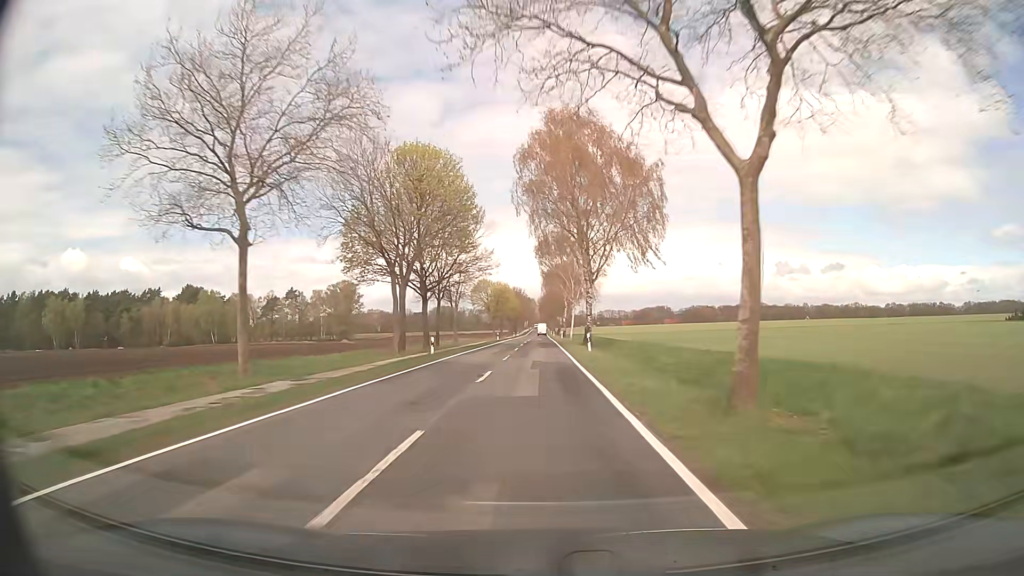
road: secondary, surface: asphalt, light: Day
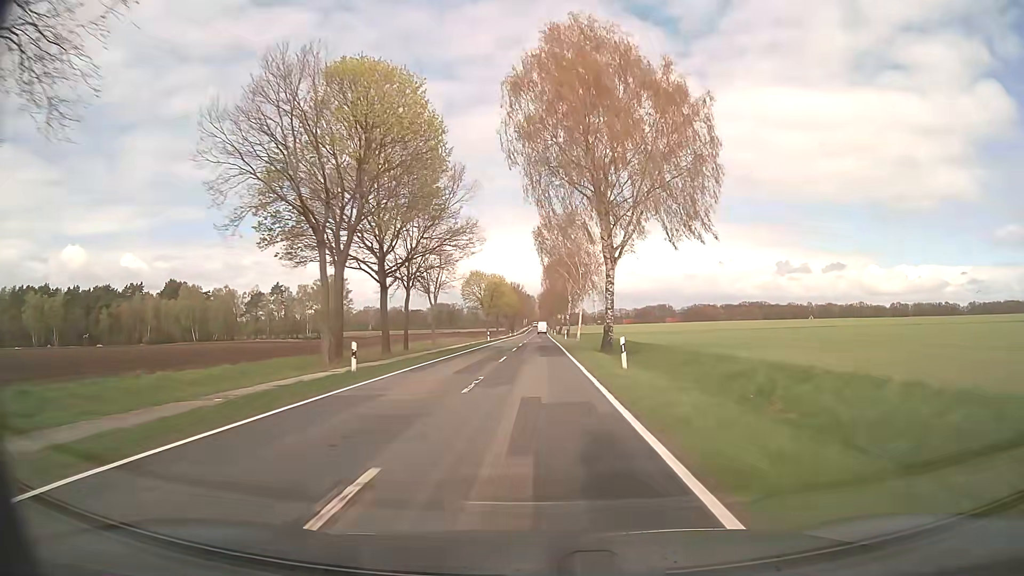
(0.0, +14.3) m; 0°
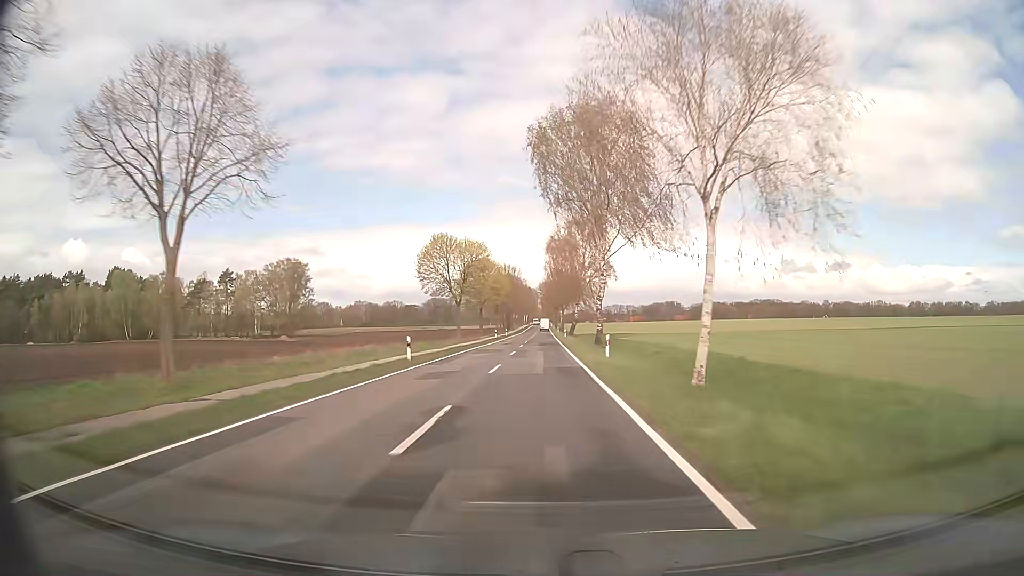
(+0.2, +43.0) m; 0°
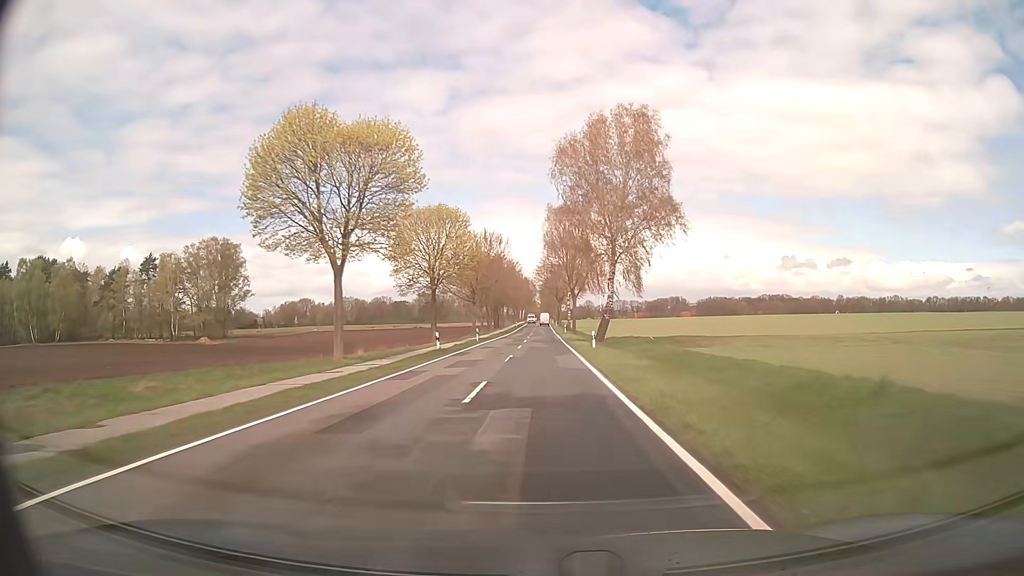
(0.0, +43.1) m; 0°
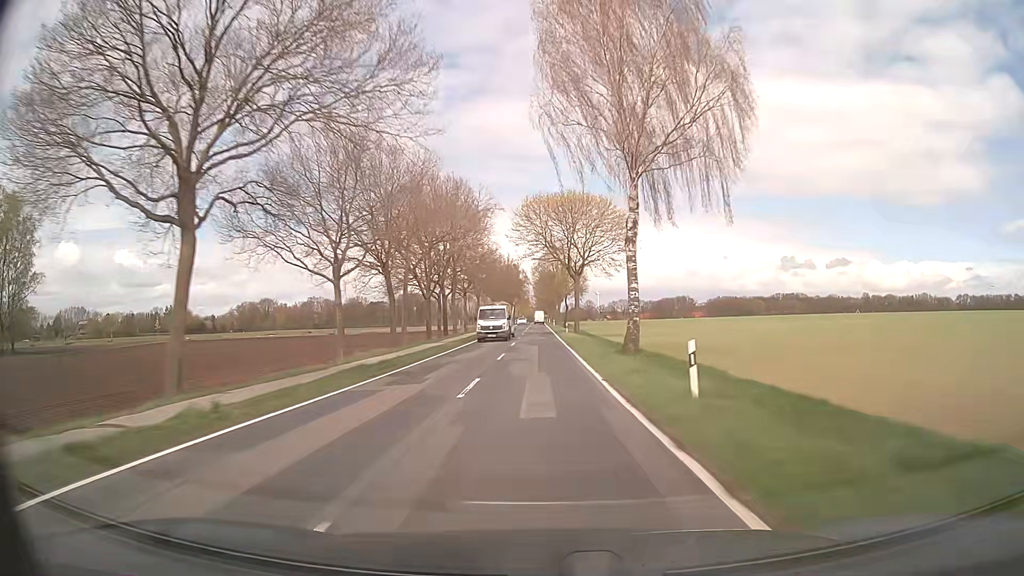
(+0.3, +72.0) m; +1°
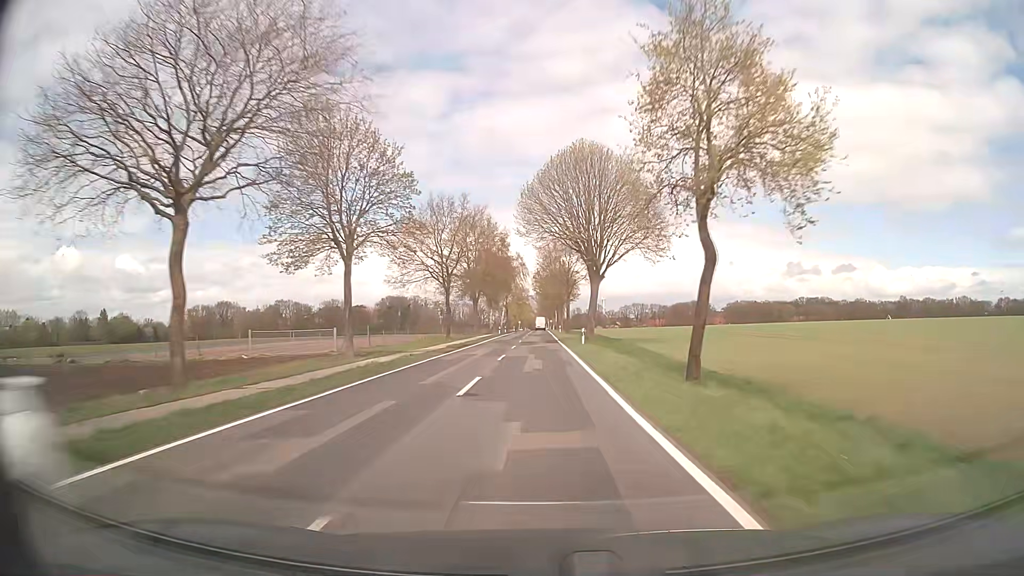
(-0.5, +71.7) m; 0°
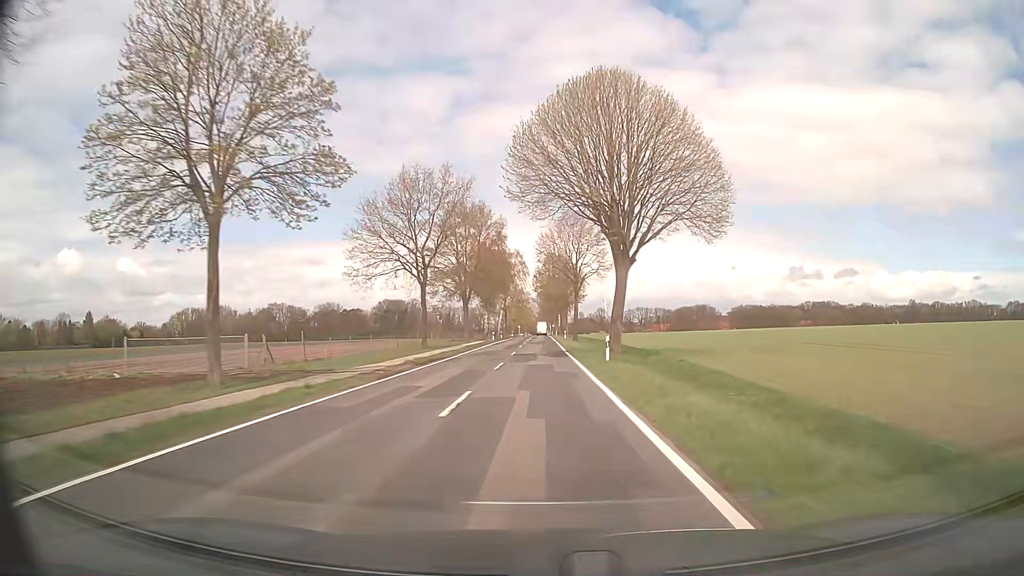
(0.0, +14.3) m; 0°
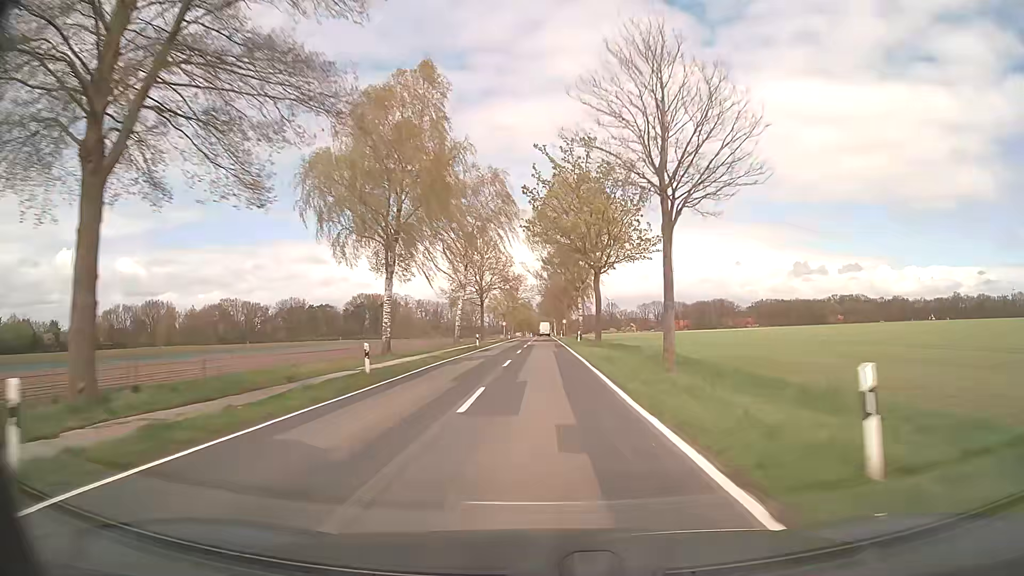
(-0.8, +71.7) m; 0°
(0, +10) (0, +20) (0, +30) (0, +40) (0, +50) (0, +60) (0, +70) (0, +80) (0, +90) (0, +100) m
